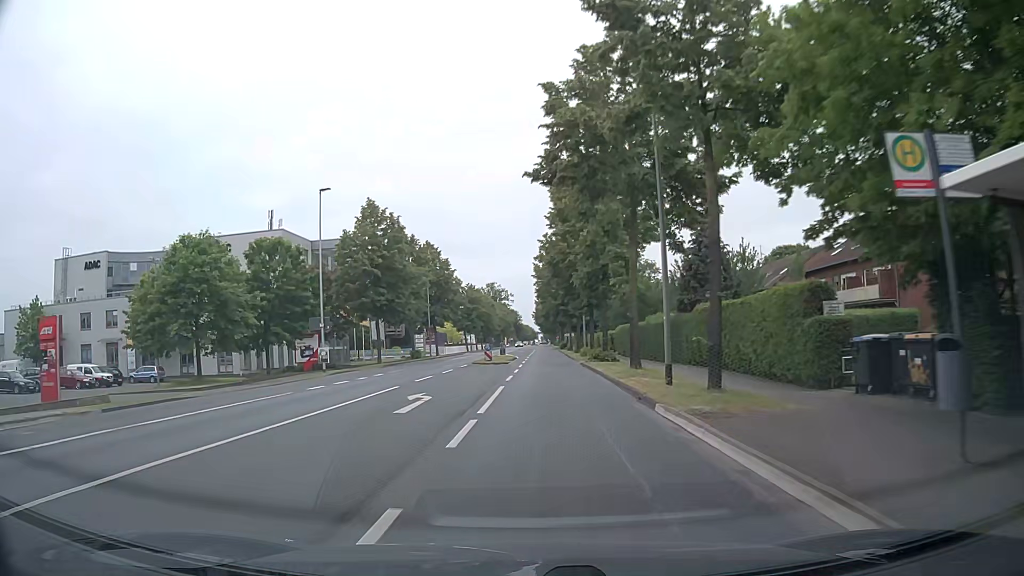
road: secondary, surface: asphalt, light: Day
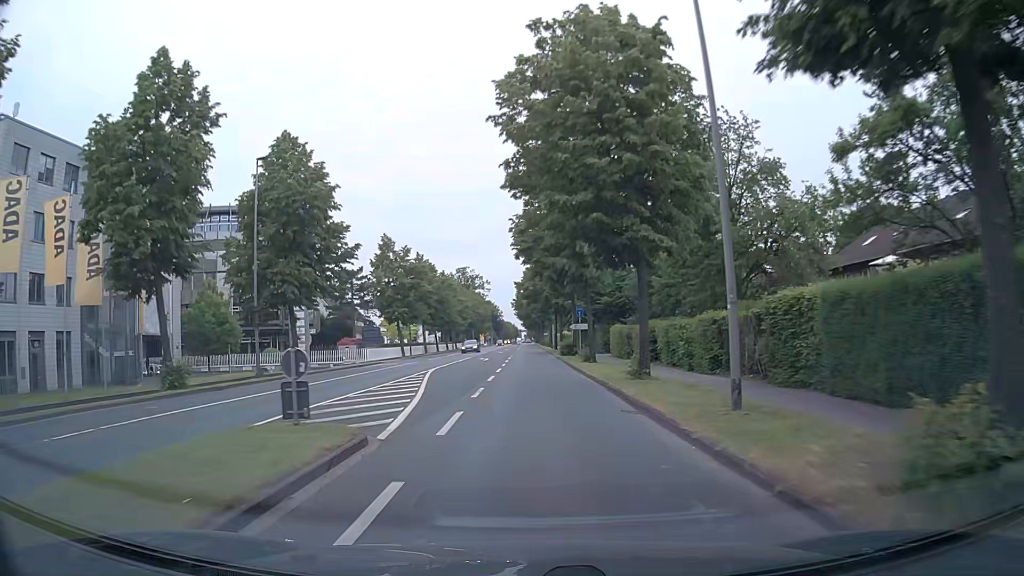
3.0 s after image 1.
(+0.6, +44.0) m; +1°
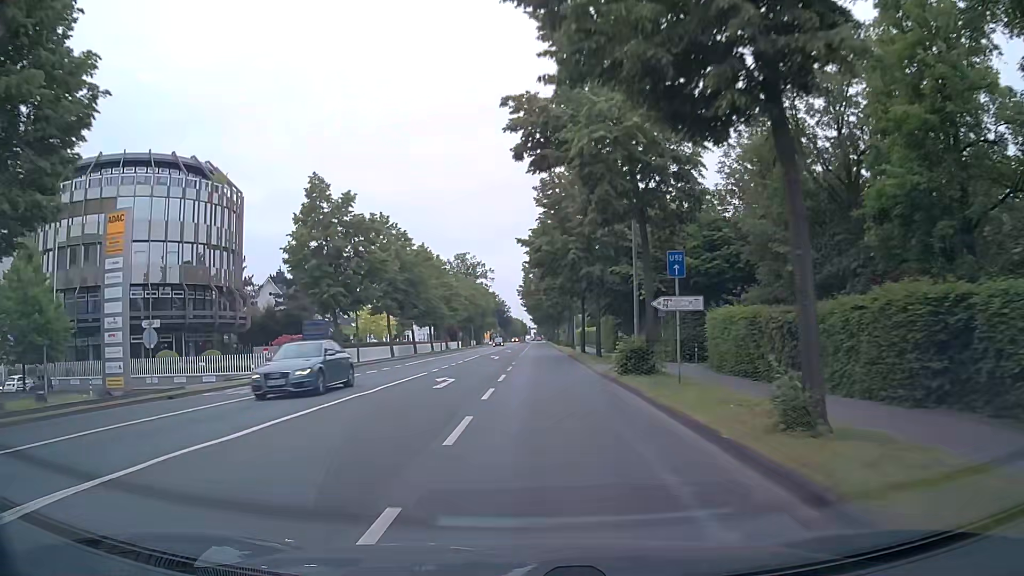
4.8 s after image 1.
(0.0, +25.8) m; -1°
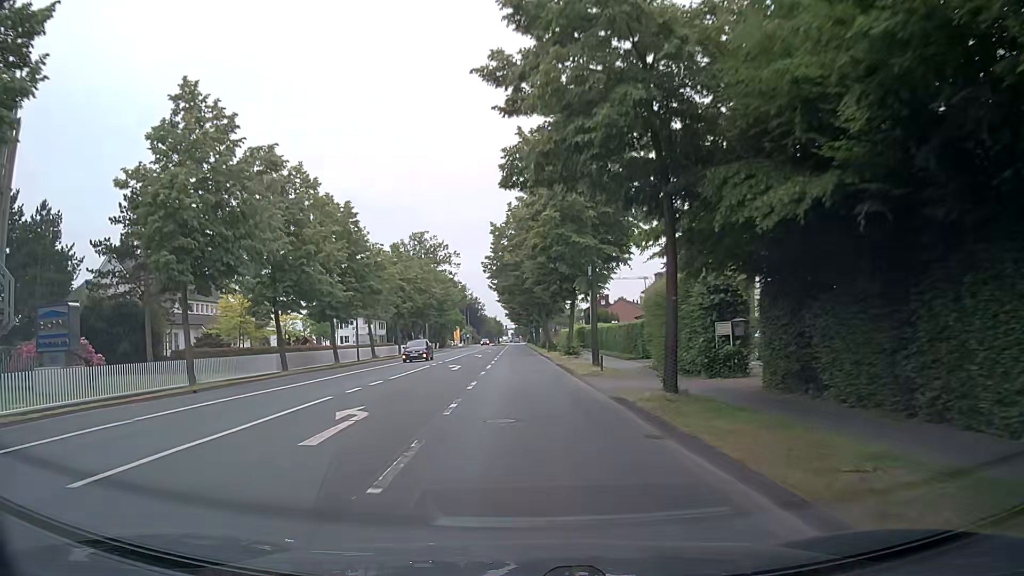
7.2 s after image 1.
(+0.6, +33.5) m; +2°
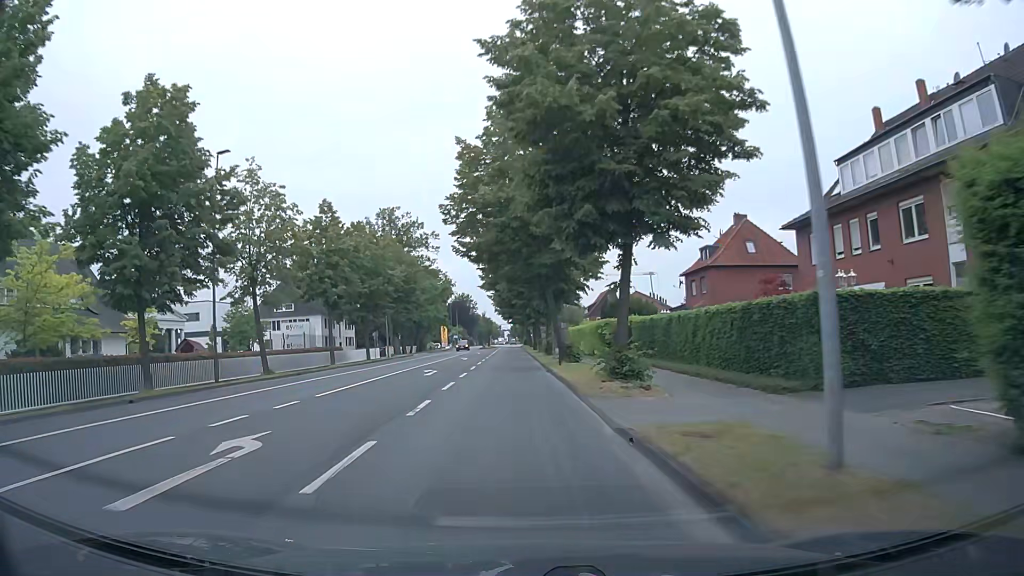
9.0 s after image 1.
(+0.1, +24.6) m; 0°
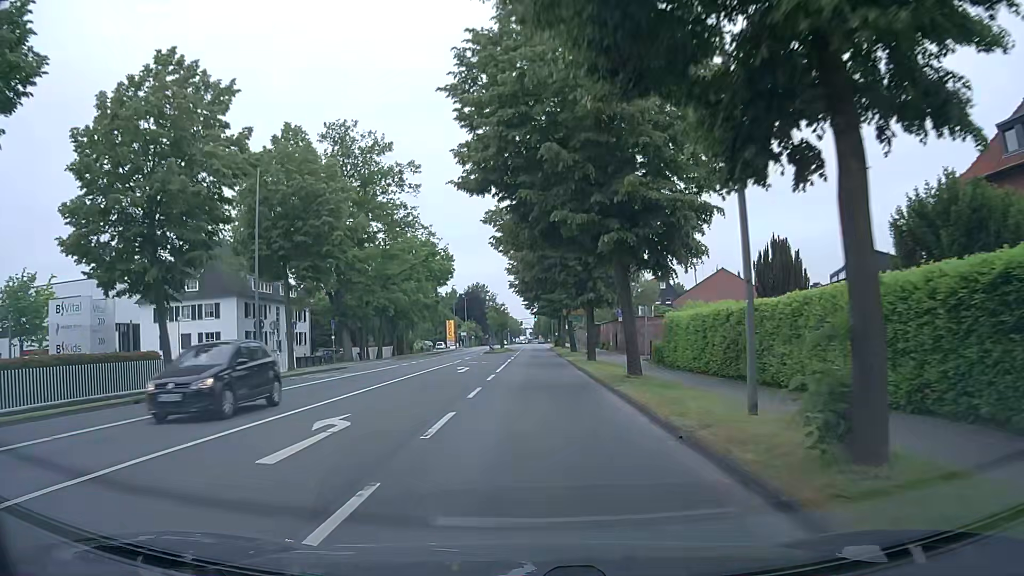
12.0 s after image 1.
(-1.1, +39.7) m; -2°
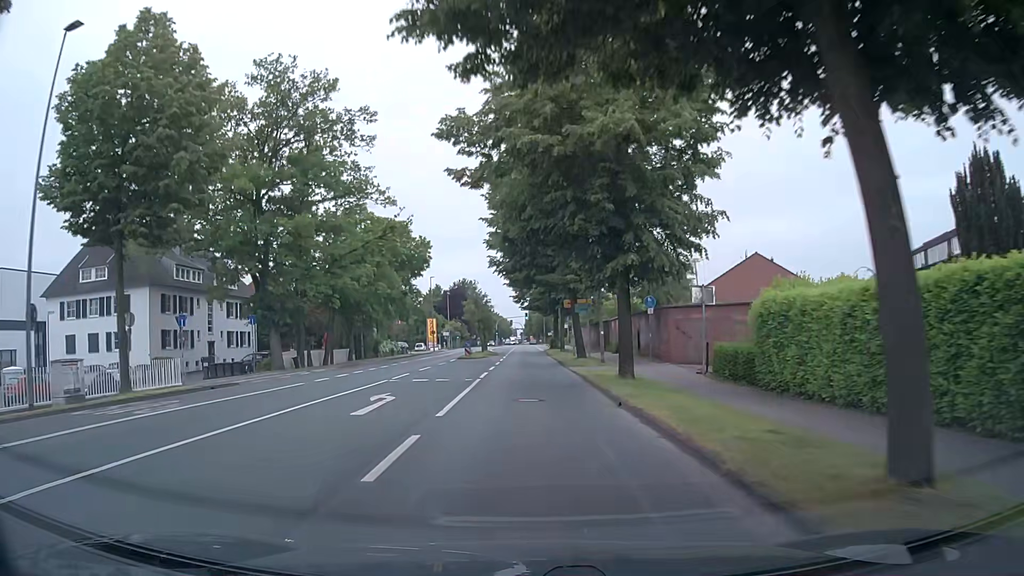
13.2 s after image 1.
(+0.2, +15.3) m; +1°
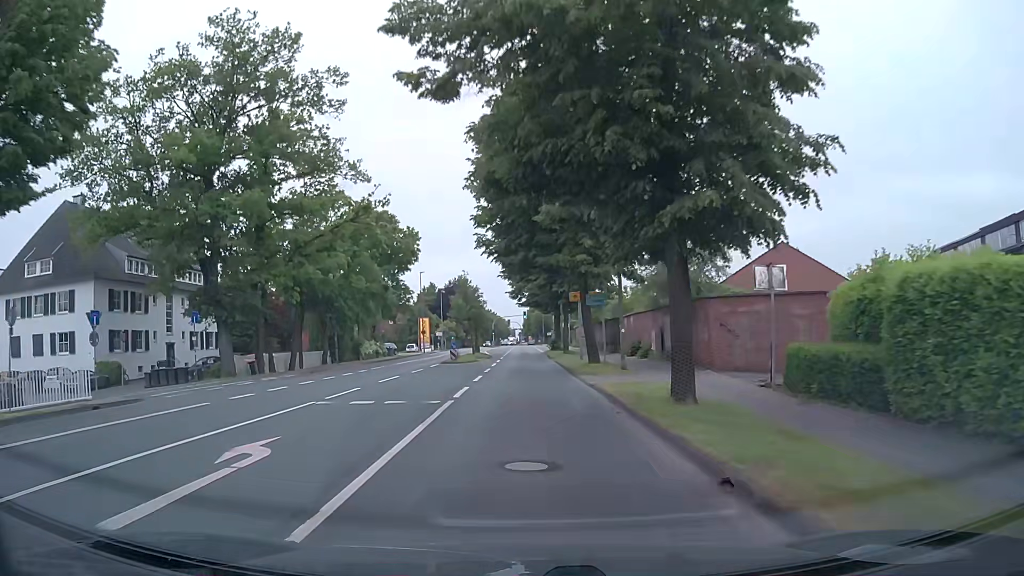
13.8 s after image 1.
(0.0, +7.6) m; 0°
(0, +10) (0, +20) (0, +30) (0, +40) (0, +50) (0, +60) (+1, +70) (+2, +80) (+2, +90) (+3, +100) m
